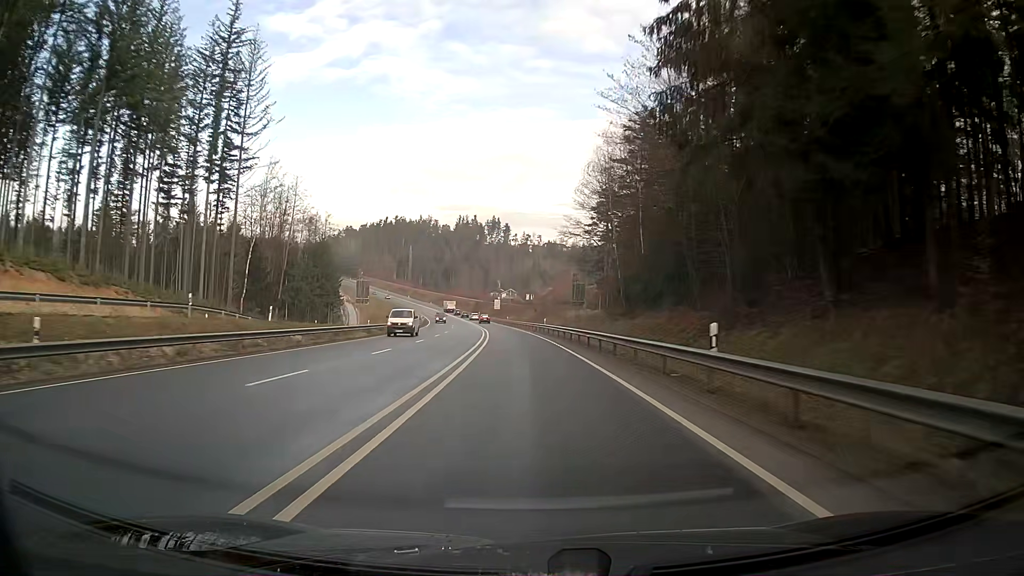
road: primary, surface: asphalt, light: Day
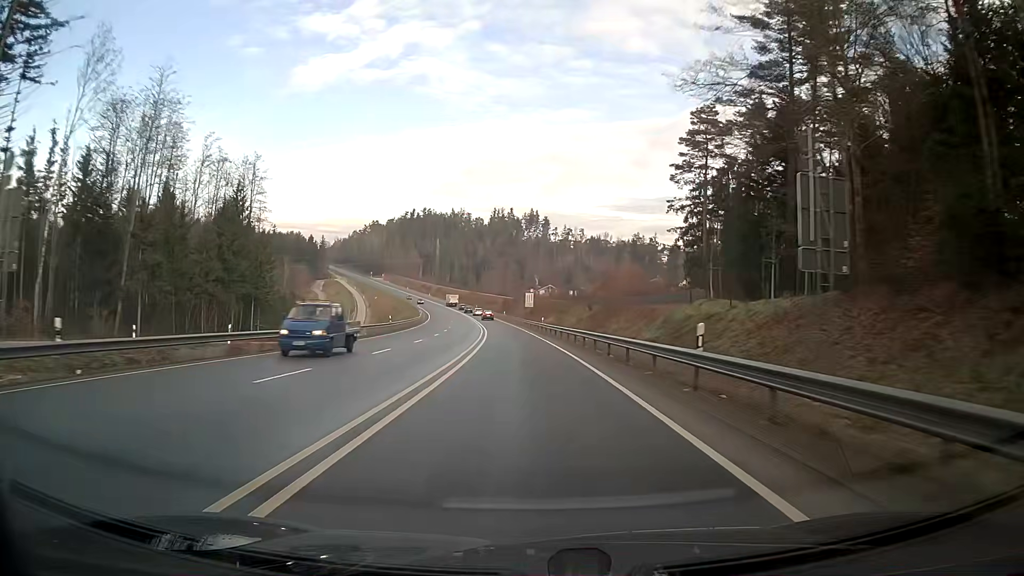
(-1.4, +47.8) m; -4°
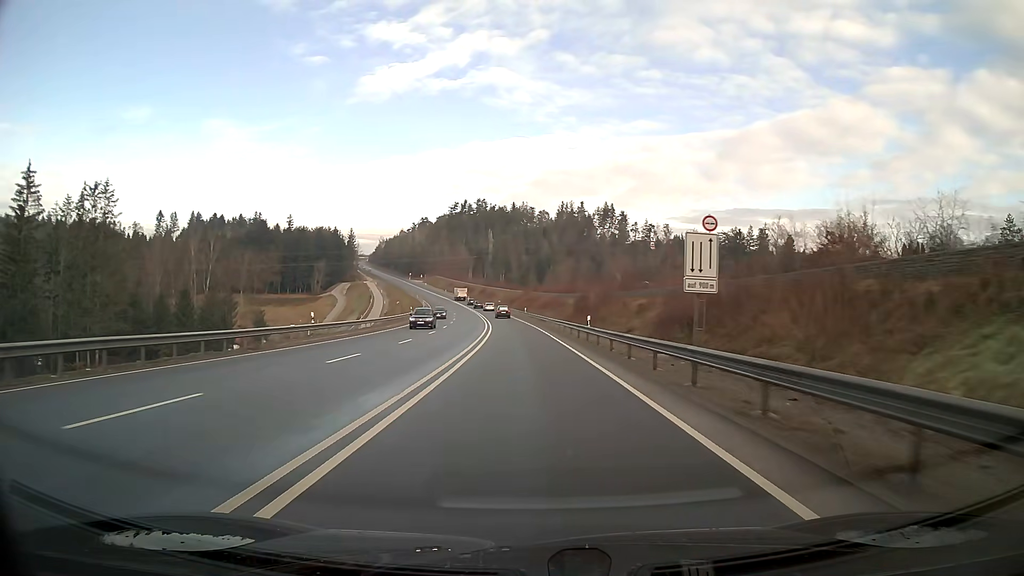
(-4.0, +79.5) m; -6°
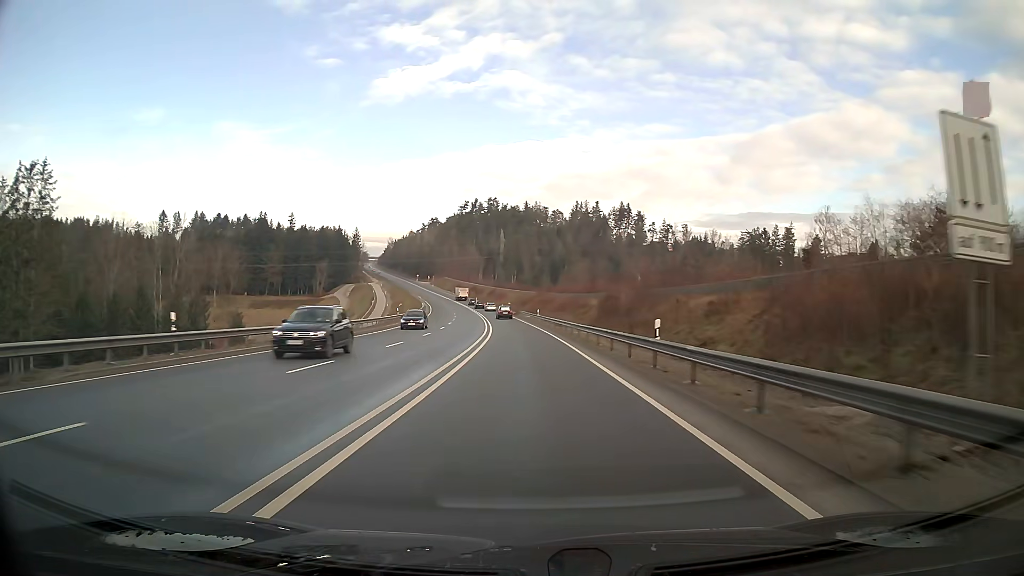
(-0.2, +15.7) m; -1°
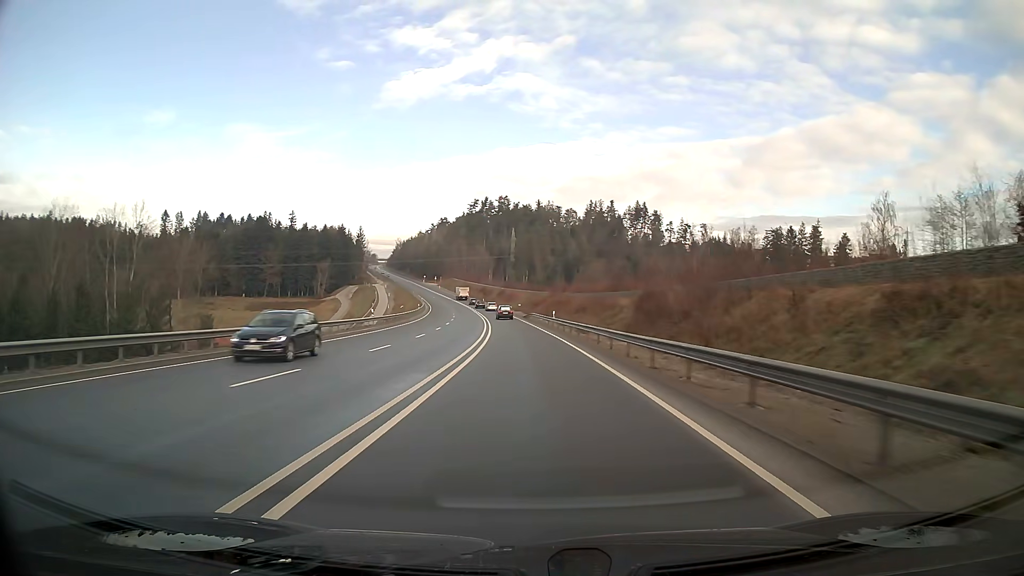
(-0.1, +15.5) m; -1°
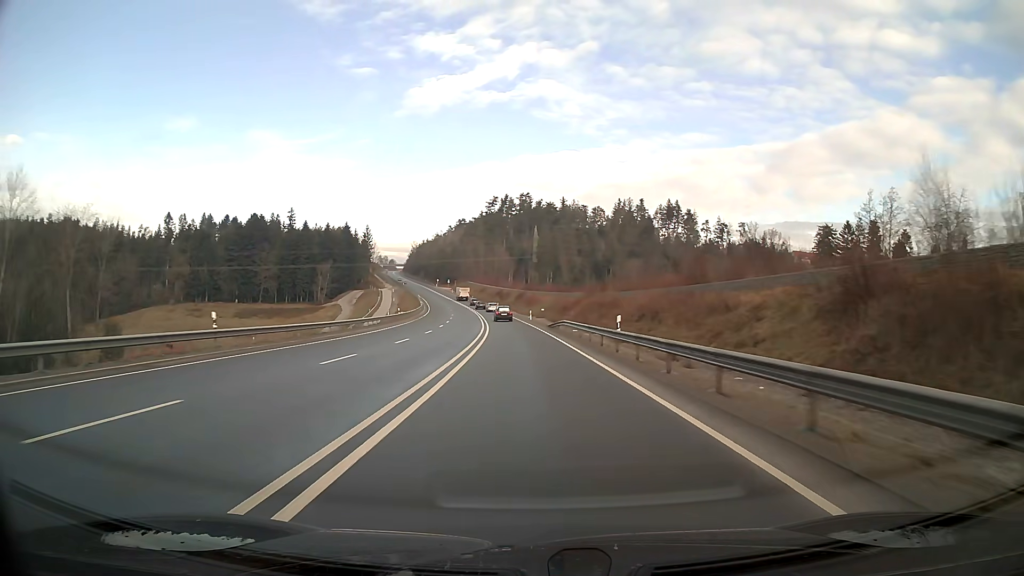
(-0.5, +30.0) m; -2°
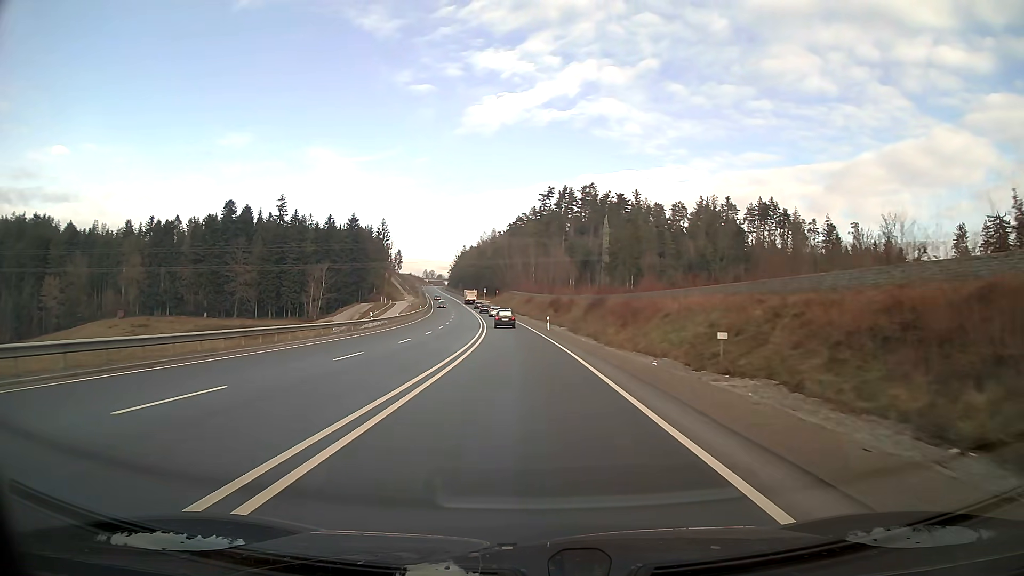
(-3.0, +69.8) m; -5°
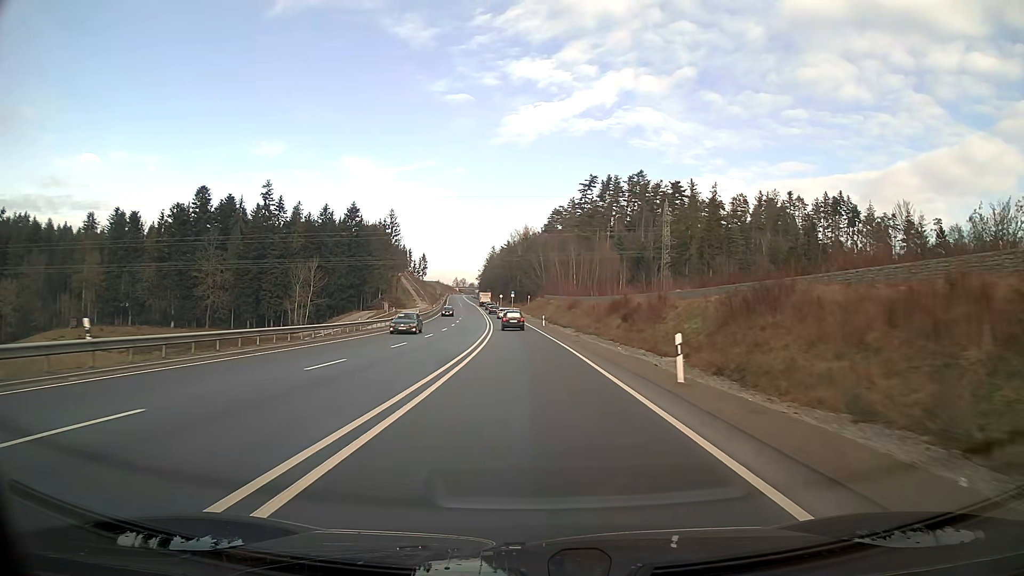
(-1.1, +39.7) m; -3°
